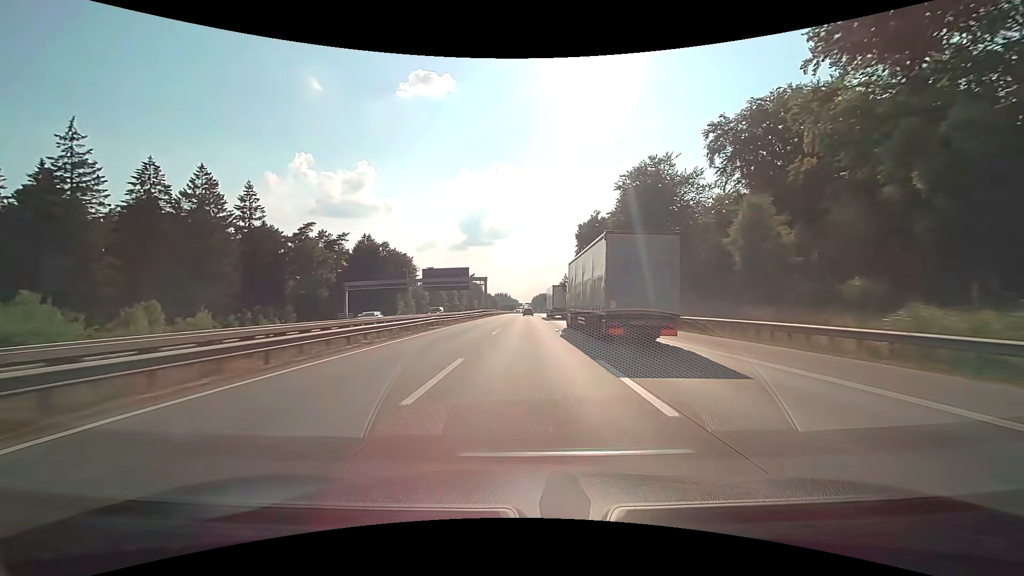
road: motorway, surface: concrete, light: Day
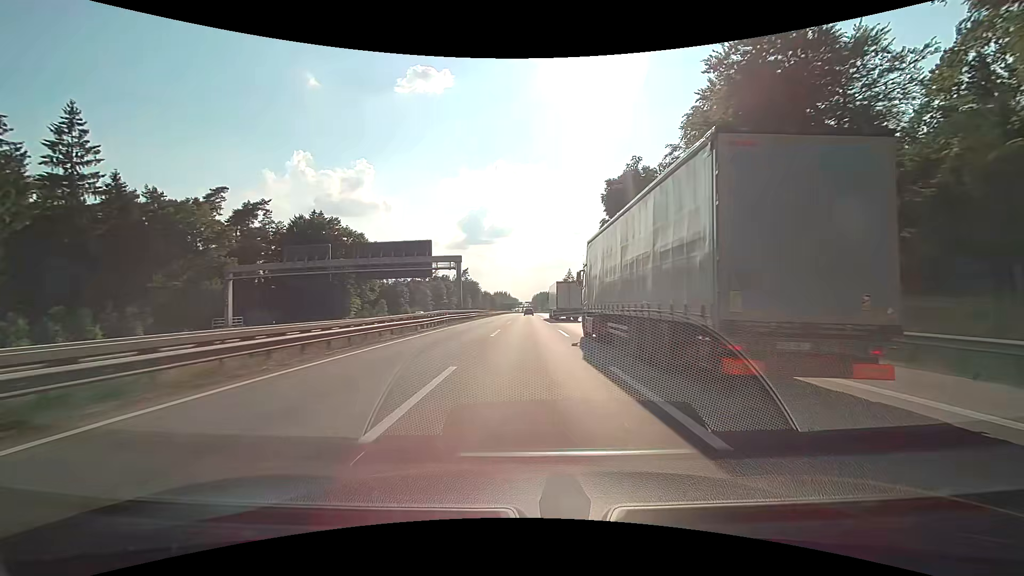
(0.0, +38.1) m; 0°
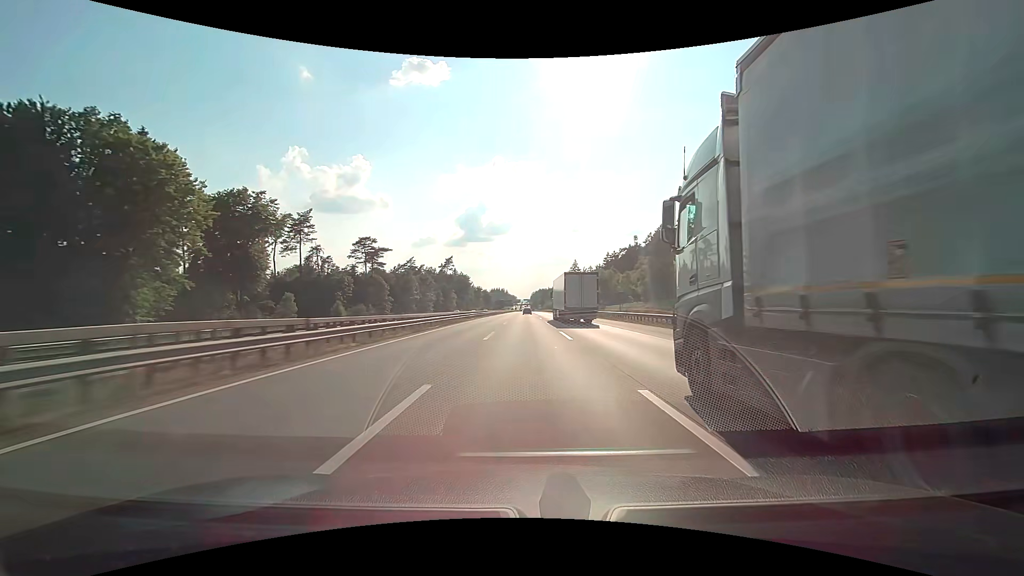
(+0.1, +57.3) m; 0°
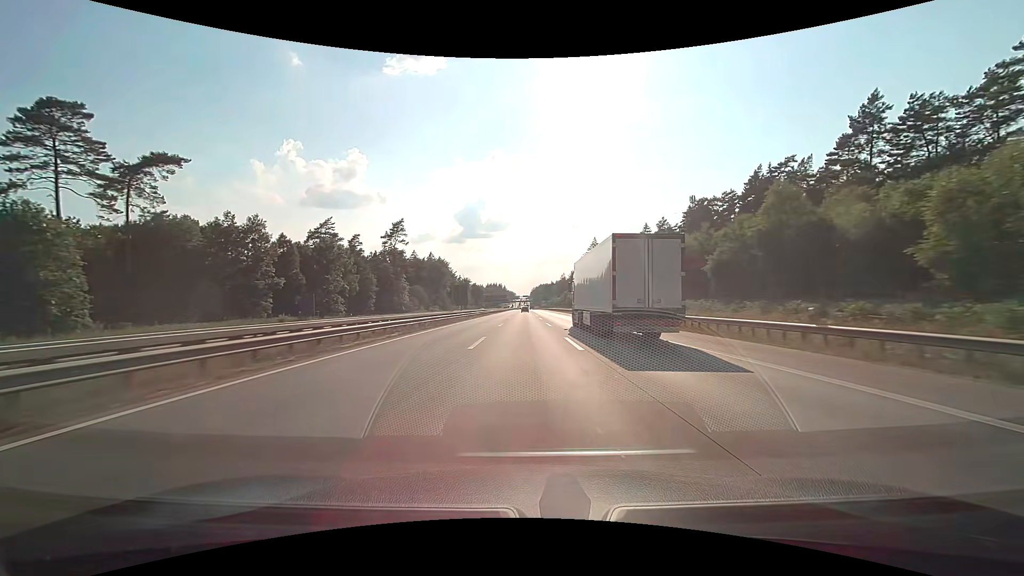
(+0.4, +95.3) m; 0°
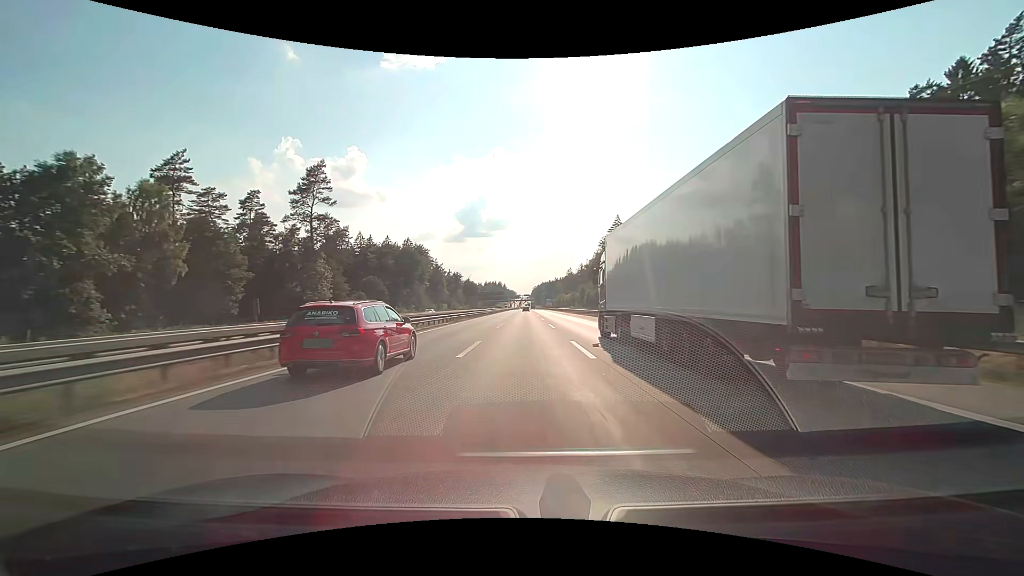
(-0.1, +57.3) m; 0°
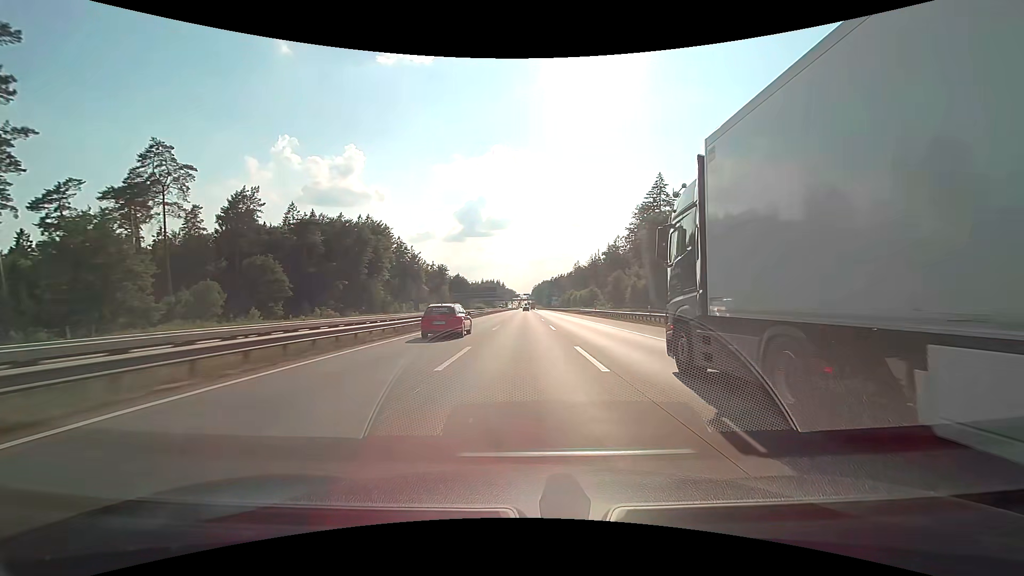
(+0.1, +57.2) m; 0°
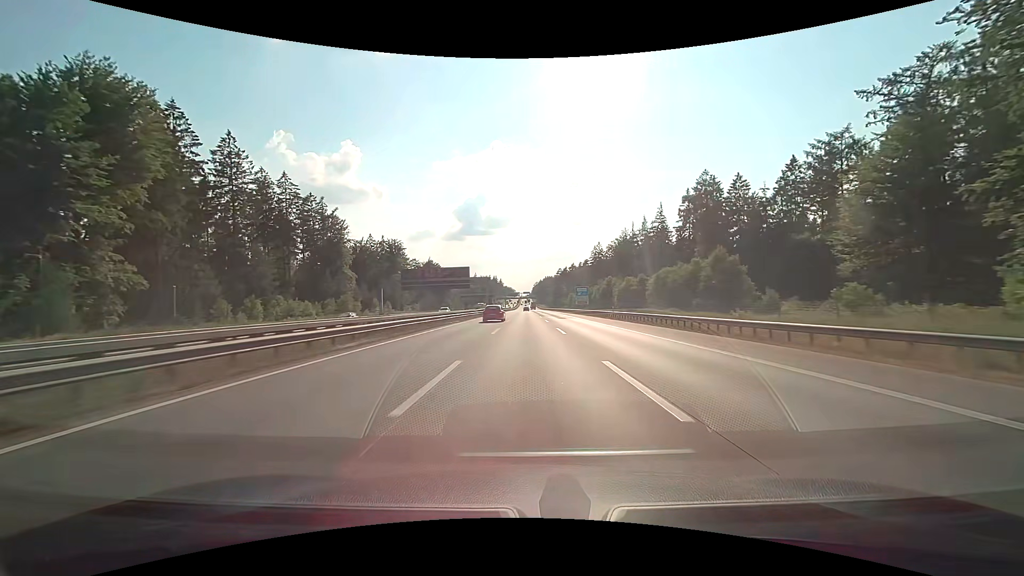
(-0.3, +95.1) m; 0°
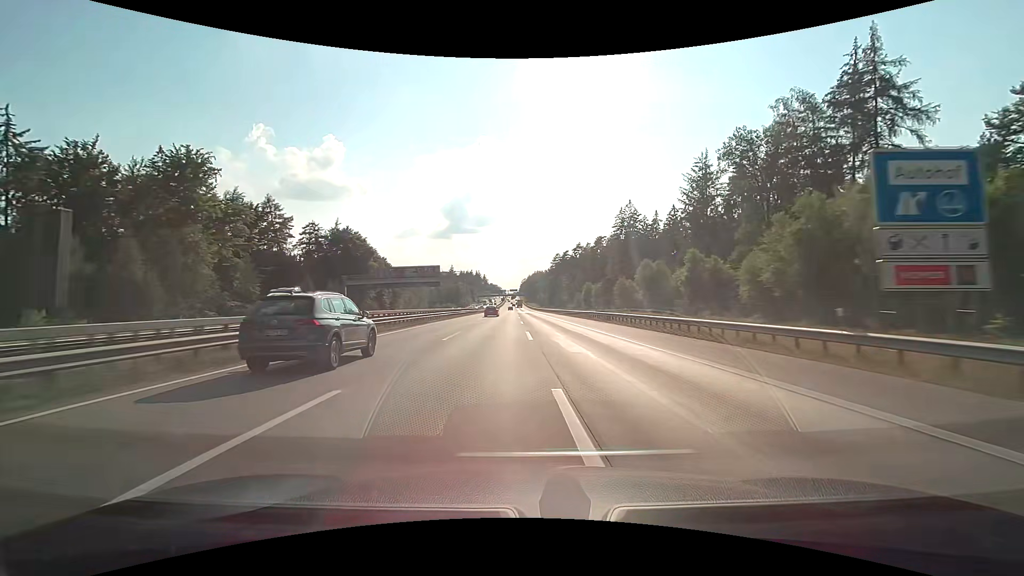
(+1.2, +95.1) m; +1°
(0, +10) (0, +20) (0, +30) (0, +40) (0, +50) (0, +60) (0, +70) (0, +80) (0, +90) (0, +100) m
